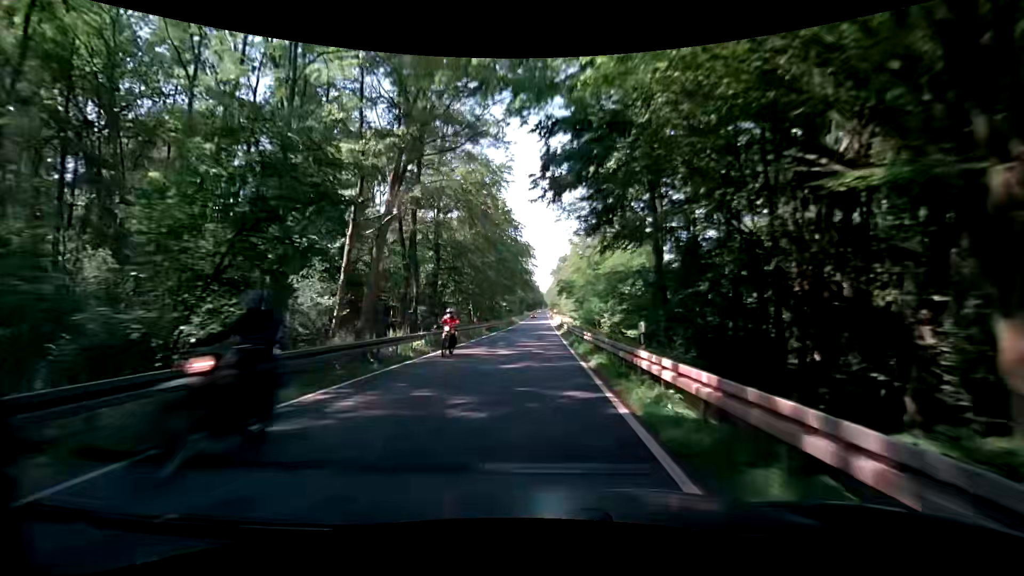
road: secondary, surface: asphalt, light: Day
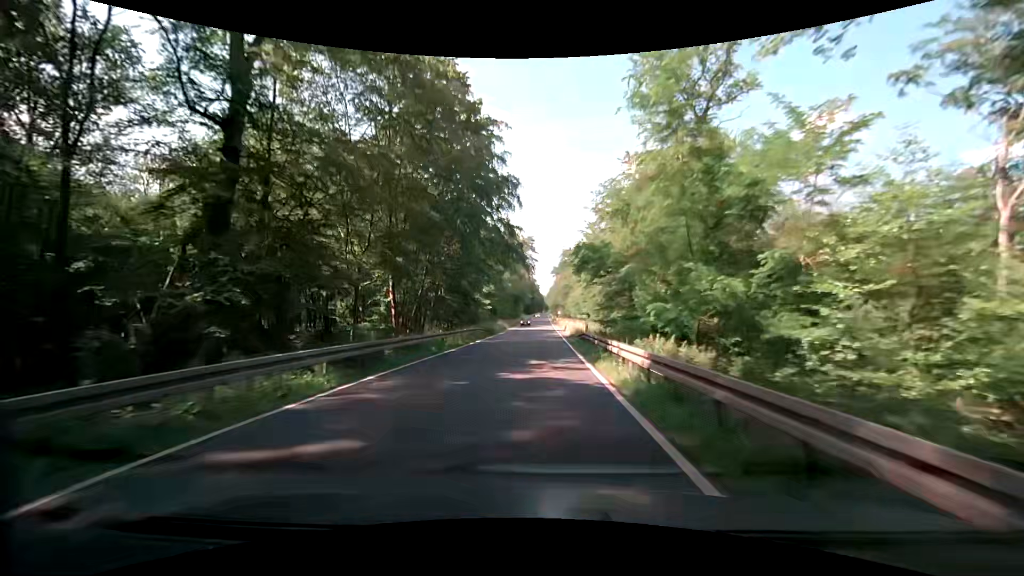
(-0.1, +32.1) m; -1°
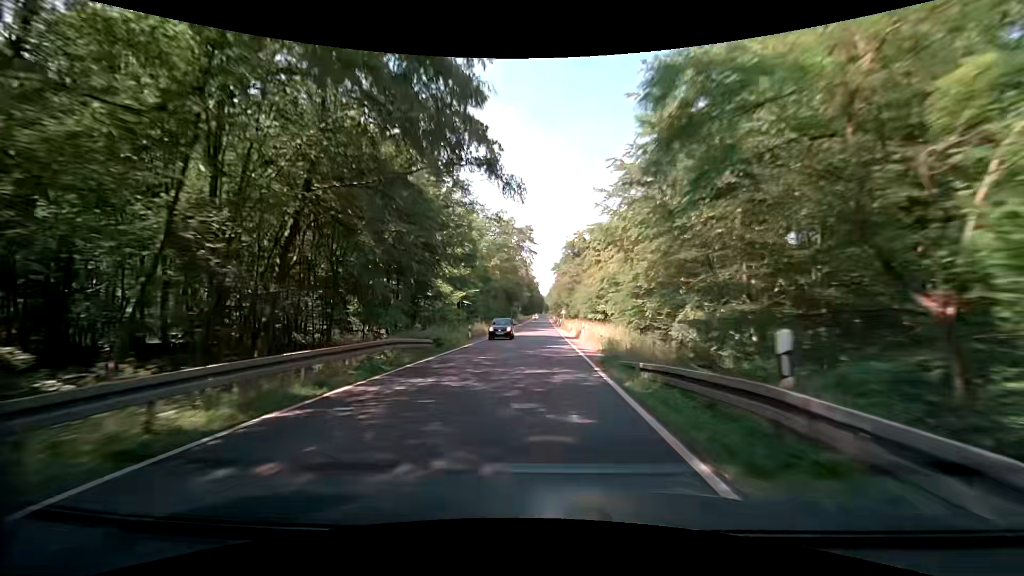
(+0.2, +21.3) m; 0°
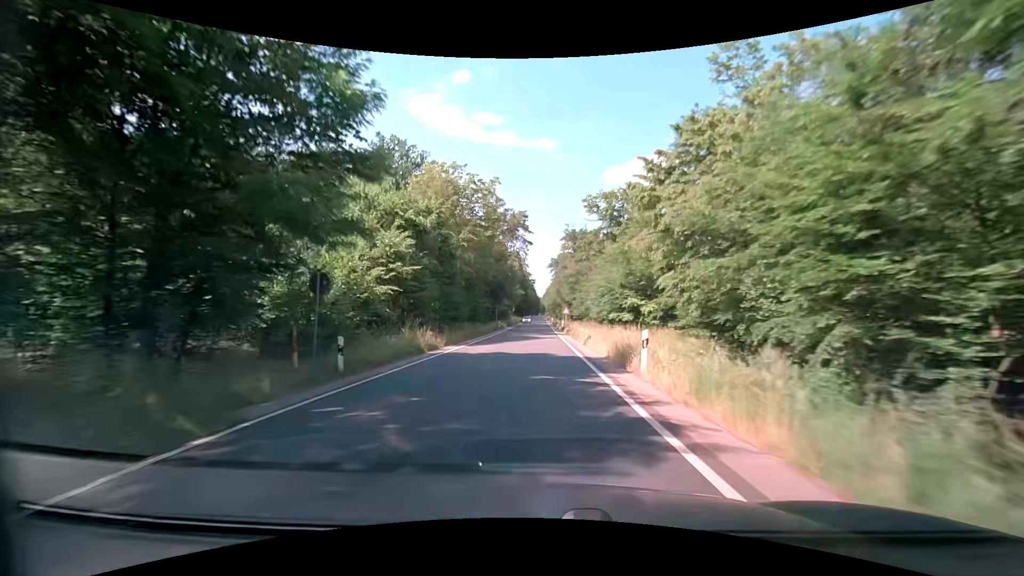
(+0.3, +21.3) m; +1°
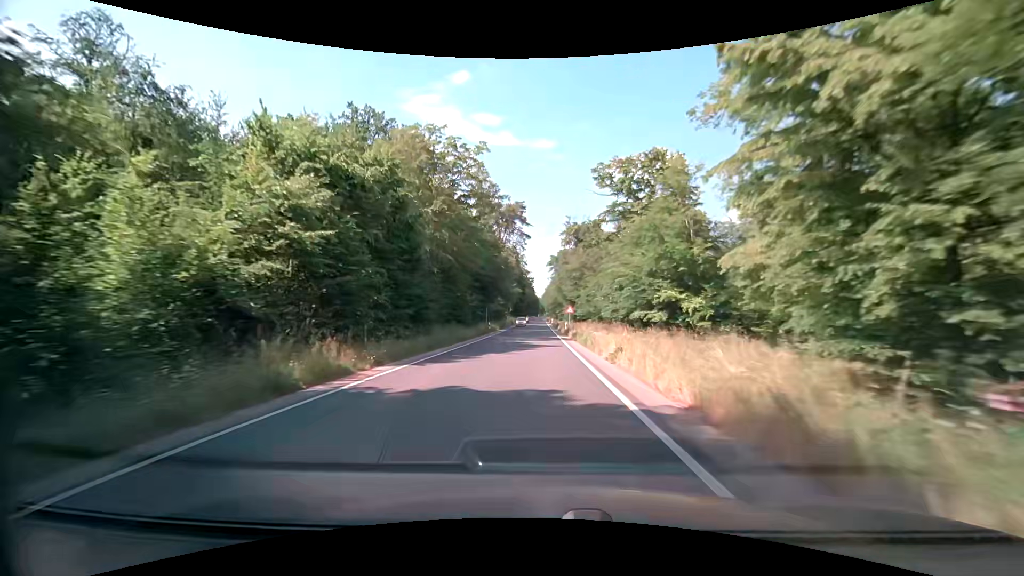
(+0.1, +10.7) m; +1°
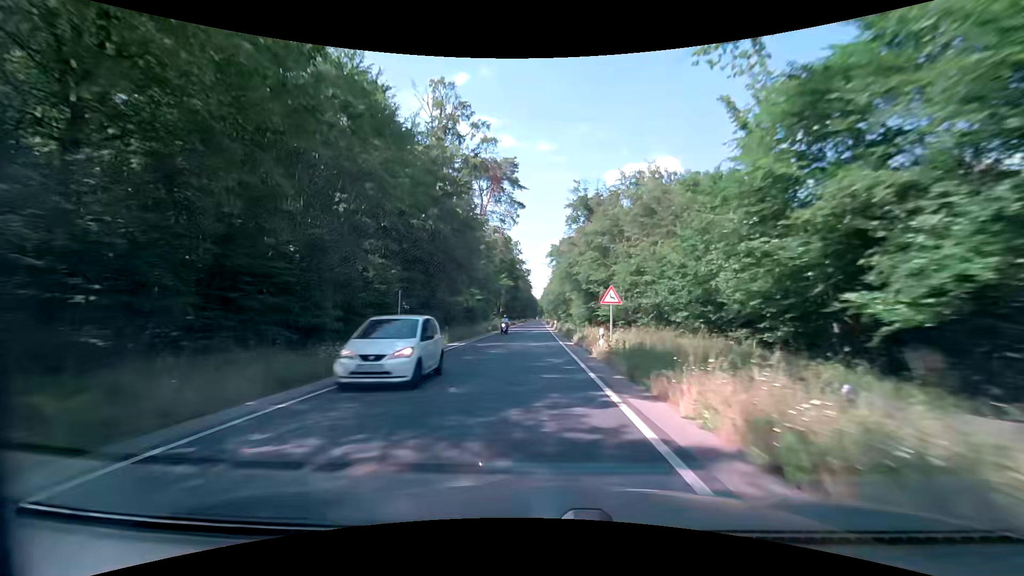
(-0.1, +31.9) m; 0°
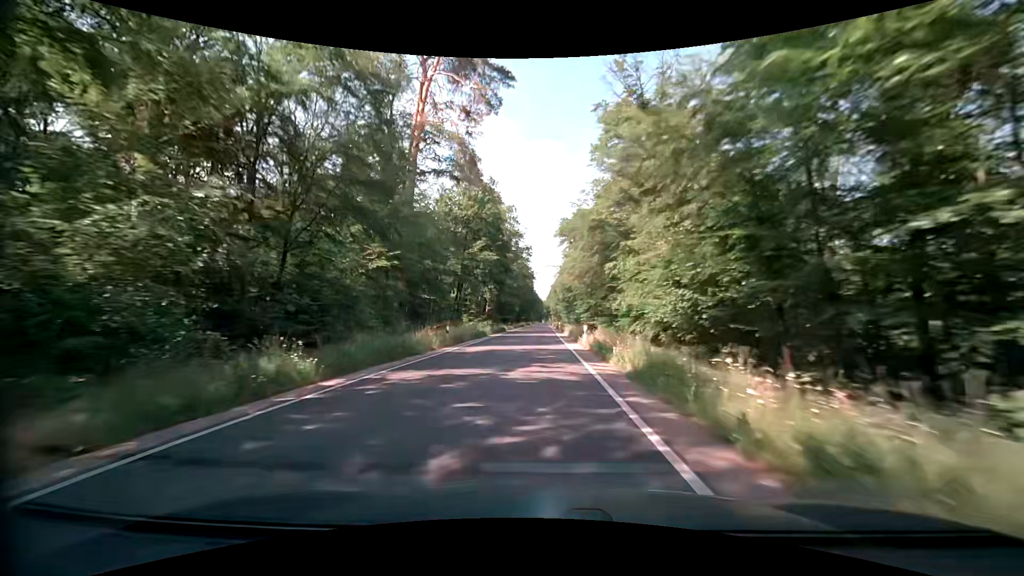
(-0.1, +42.6) m; -1°
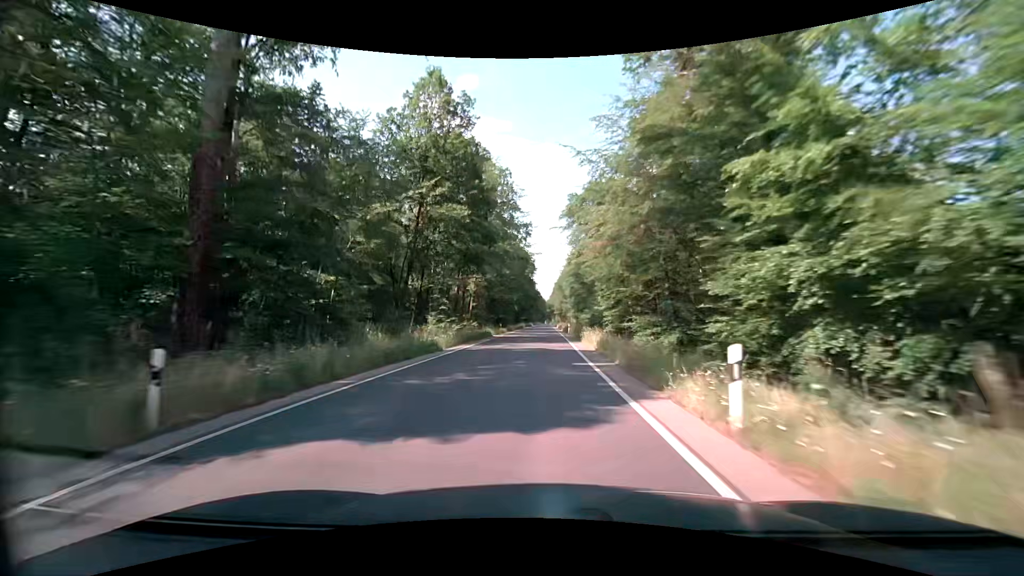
(0.0, +21.3) m; 0°
(0, +10) (0, +20) (0, +30) (0, +40) (0, +50) (0, +60) (0, +70) (0, +80) (0, +90) (0, +100) m
